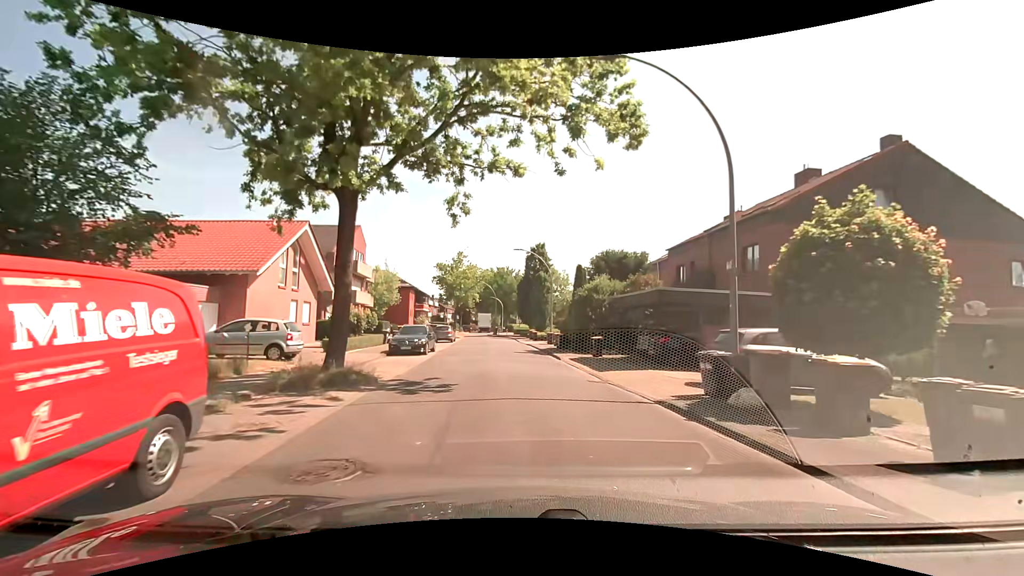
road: residential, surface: asphalt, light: Day
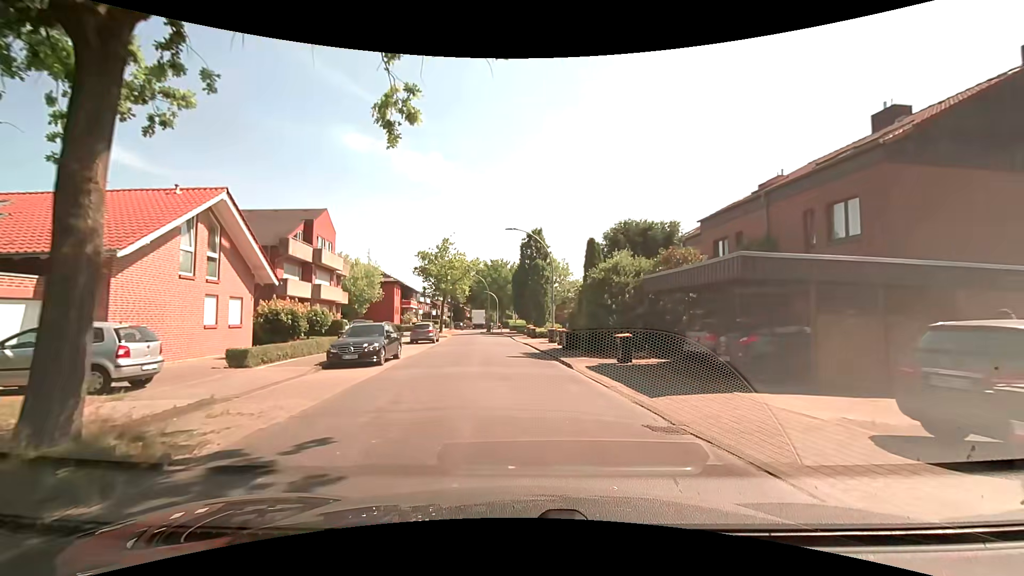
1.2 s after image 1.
(+0.1, +7.2) m; +2°
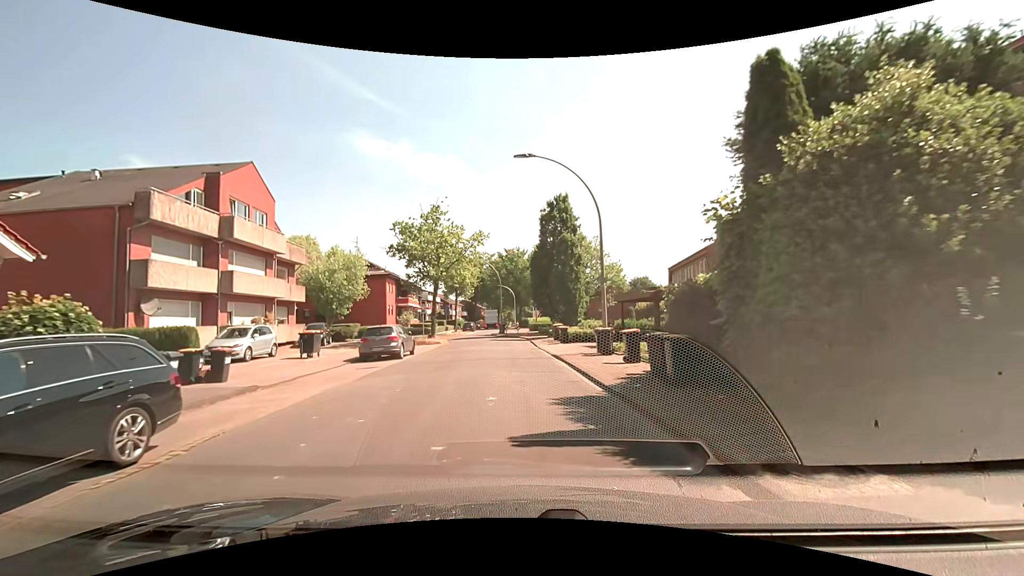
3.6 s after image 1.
(-0.4, +14.7) m; -3°
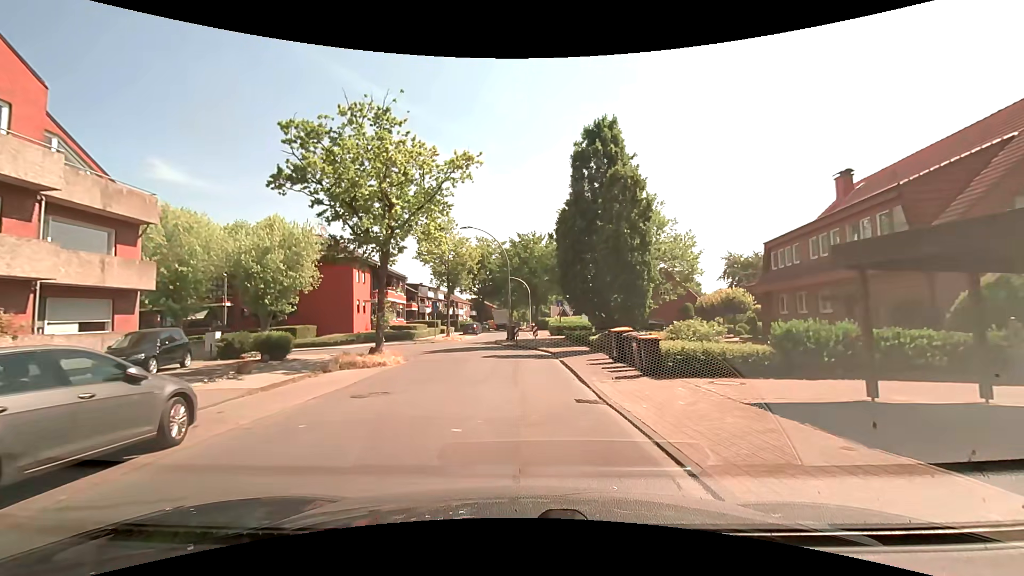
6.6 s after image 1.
(-0.3, +17.0) m; -2°
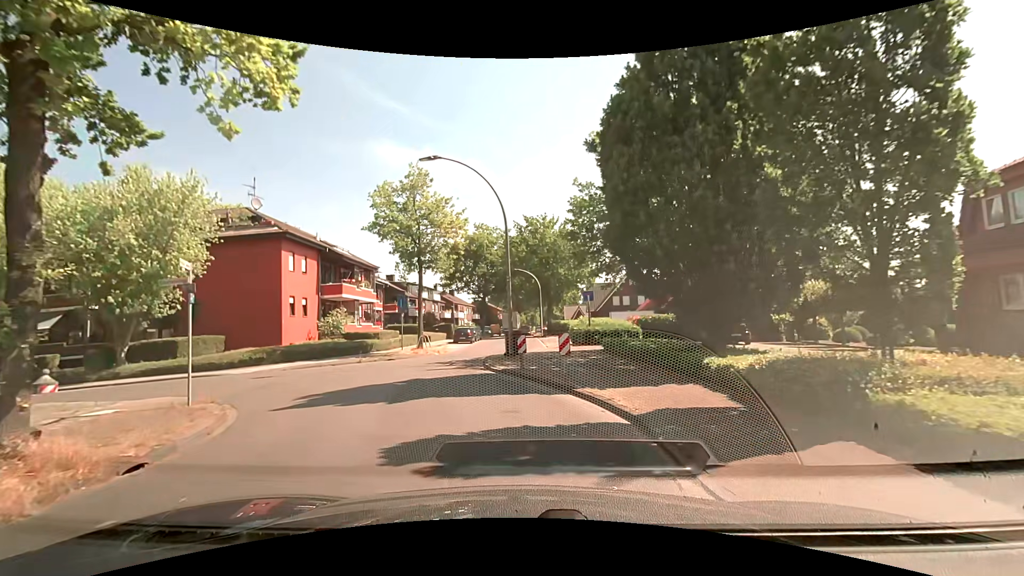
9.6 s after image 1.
(-0.1, +14.5) m; -1°
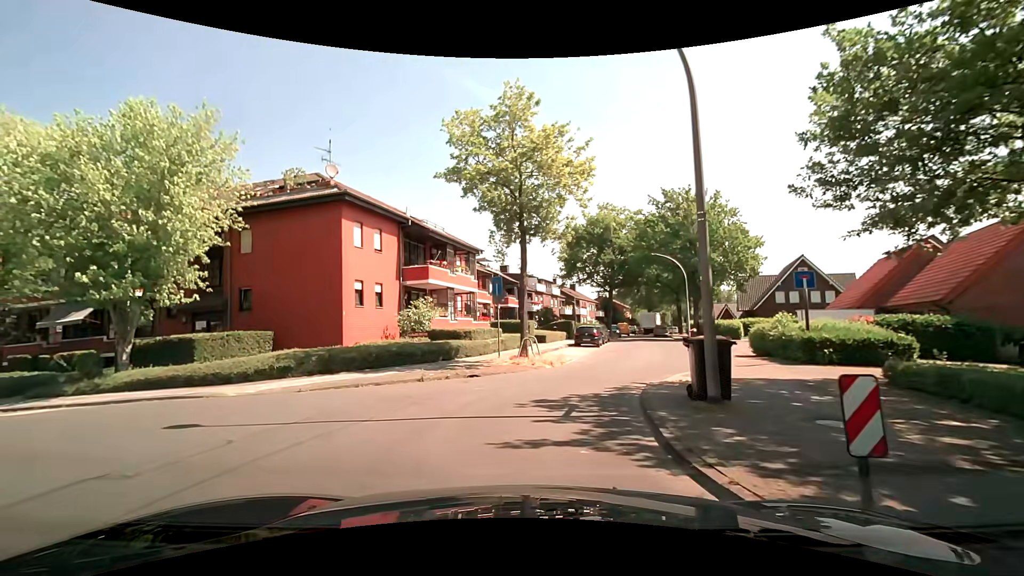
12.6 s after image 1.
(-0.9, +10.0) m; -12°
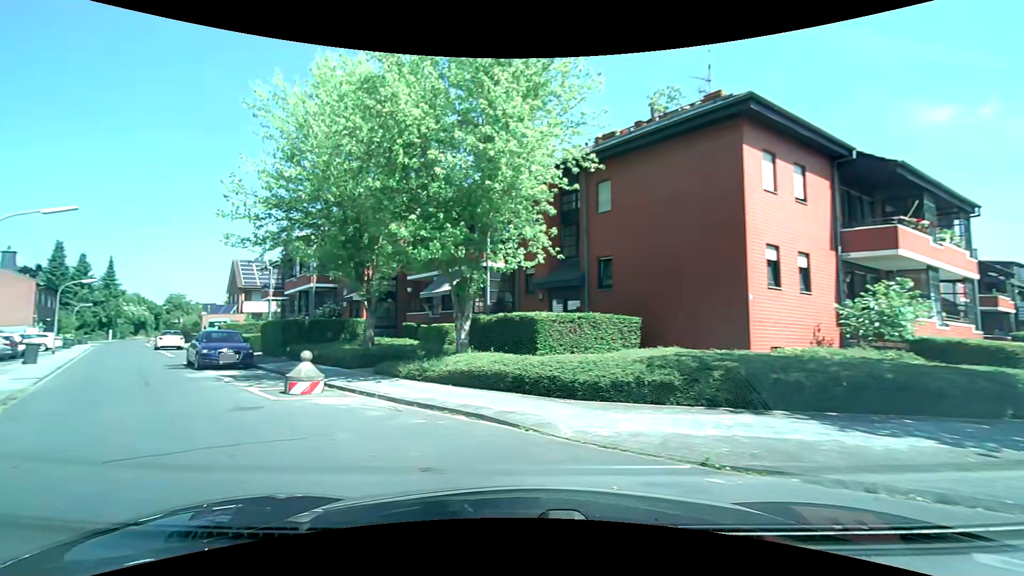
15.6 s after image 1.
(-2.8, +8.4) m; -38°
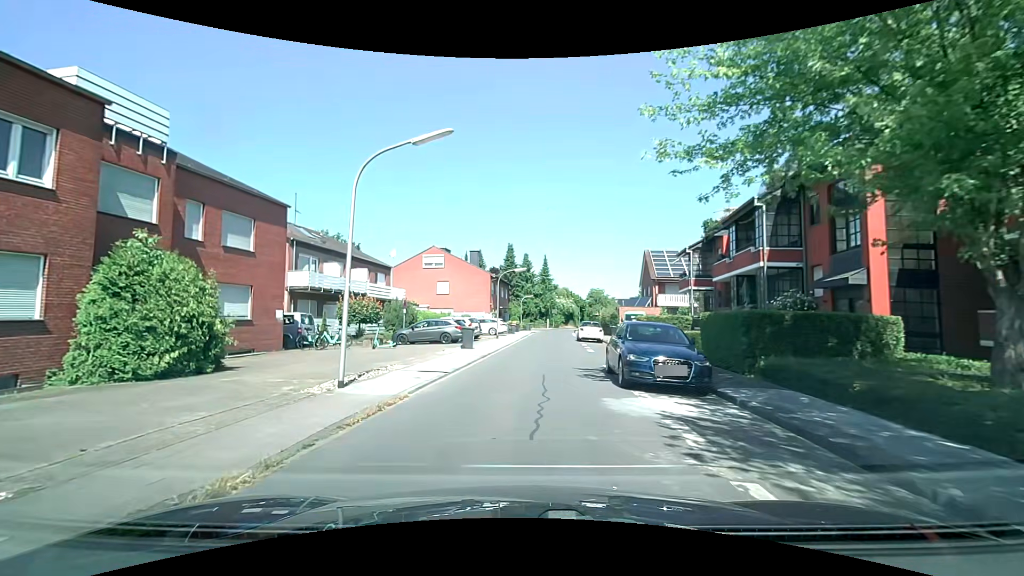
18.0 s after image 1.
(-4.7, +9.0) m; -47°
(0, +10) (0, +20) (+1, +30) (+2, +40) (+3, +50) (+4, +60) (+6, +70) (+9, +79) (+12, +88) (+16, +98) m
